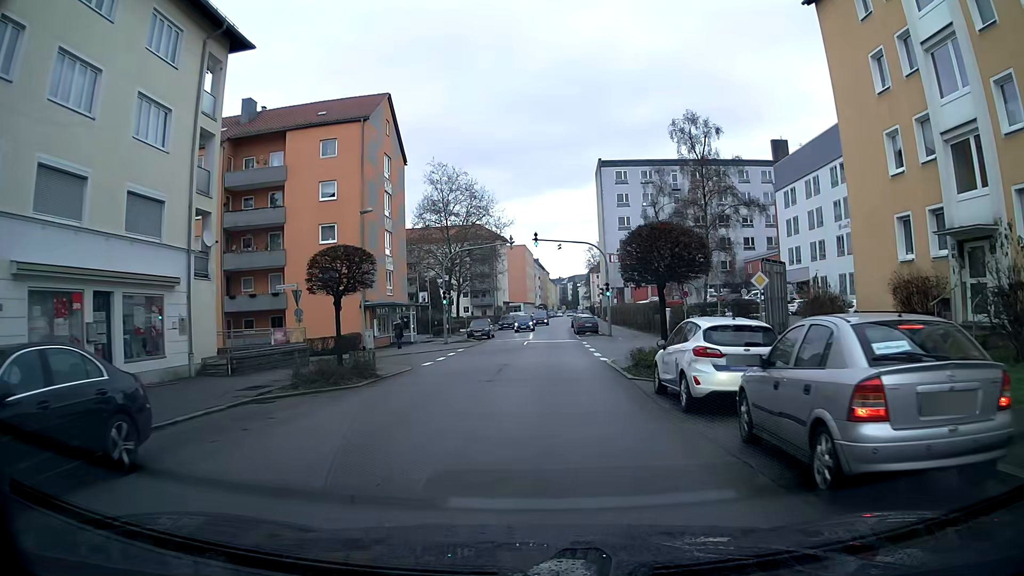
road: tertiary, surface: asphalt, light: Day
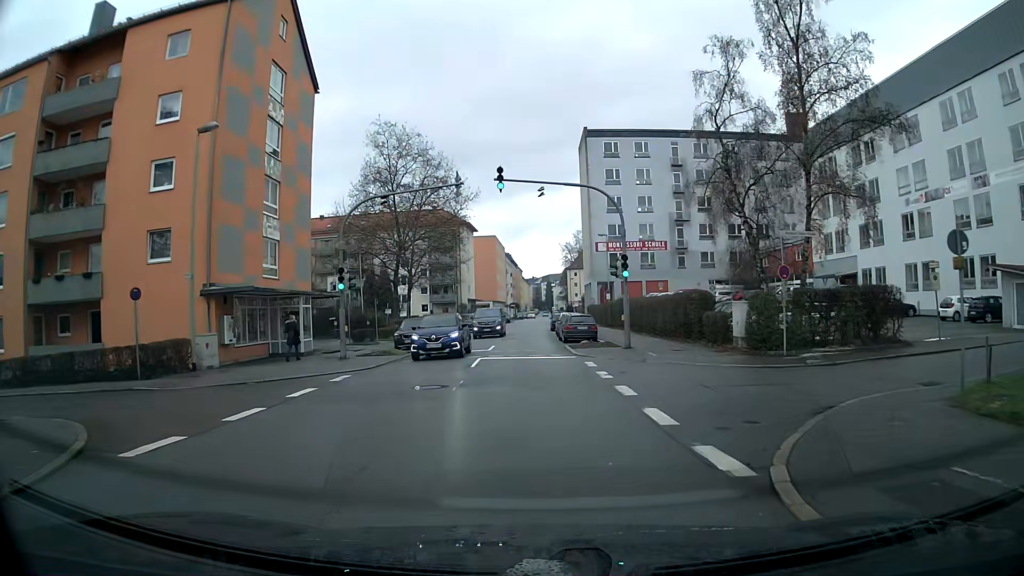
(+0.4, +18.1) m; +2°
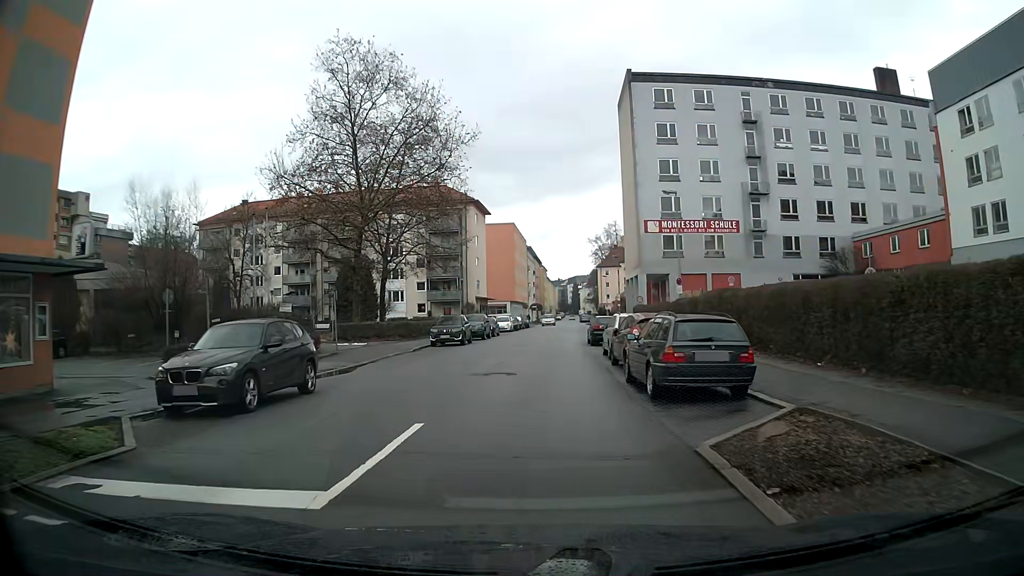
(-0.2, +22.4) m; -2°
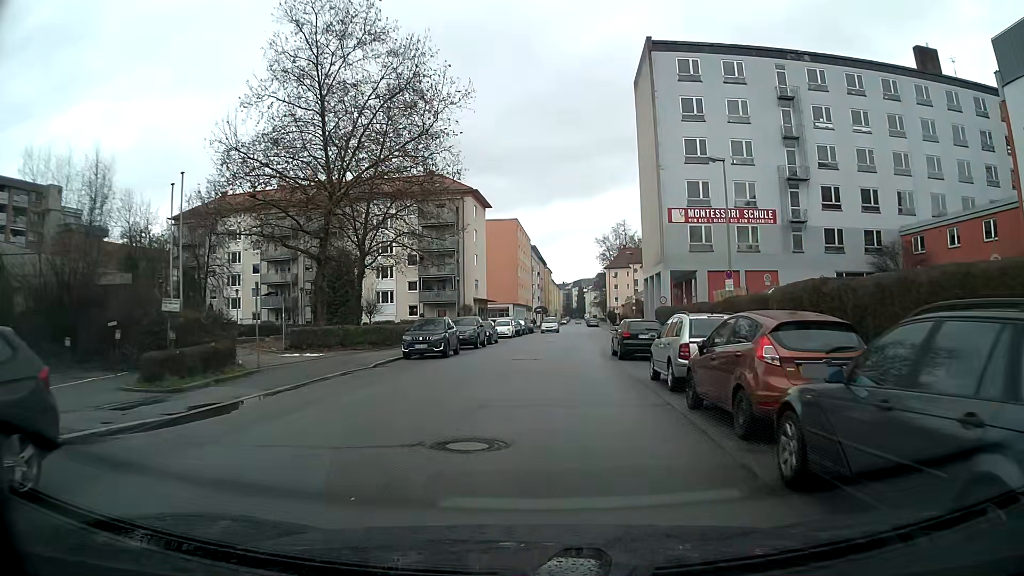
(0.0, +8.8) m; 0°
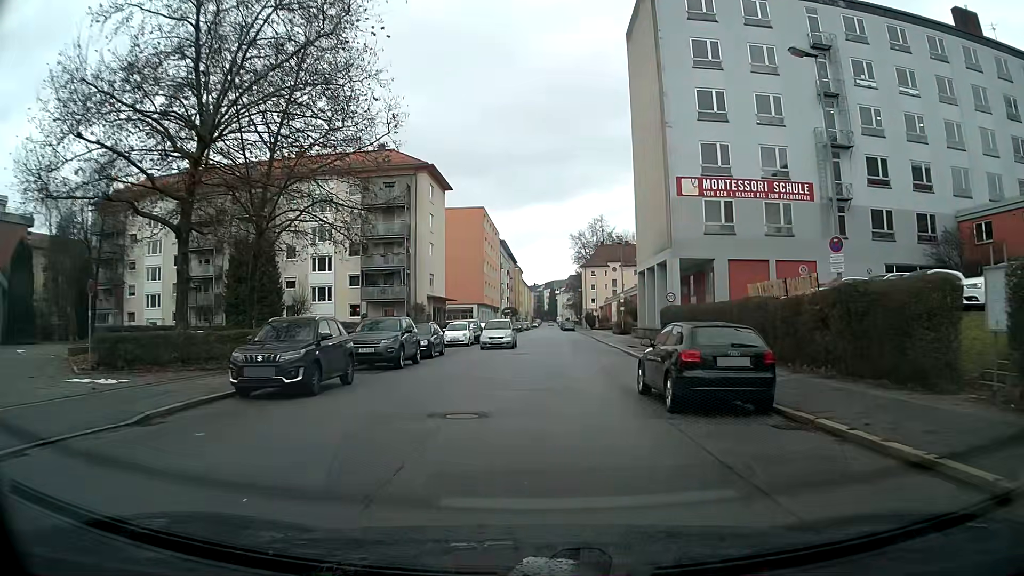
(+0.3, +13.1) m; +2°
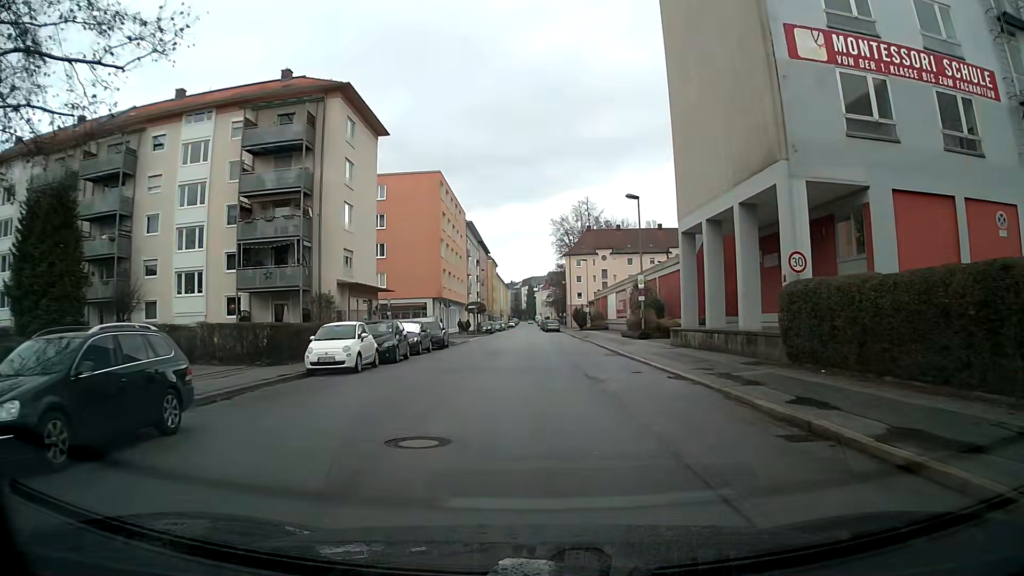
(+0.4, +21.9) m; +1°
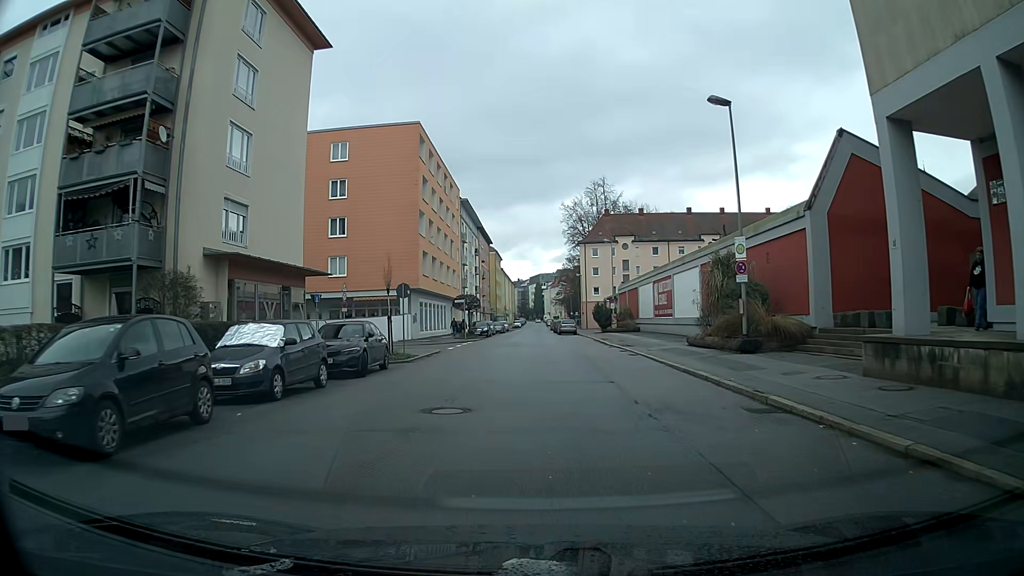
(-0.1, +17.6) m; -1°
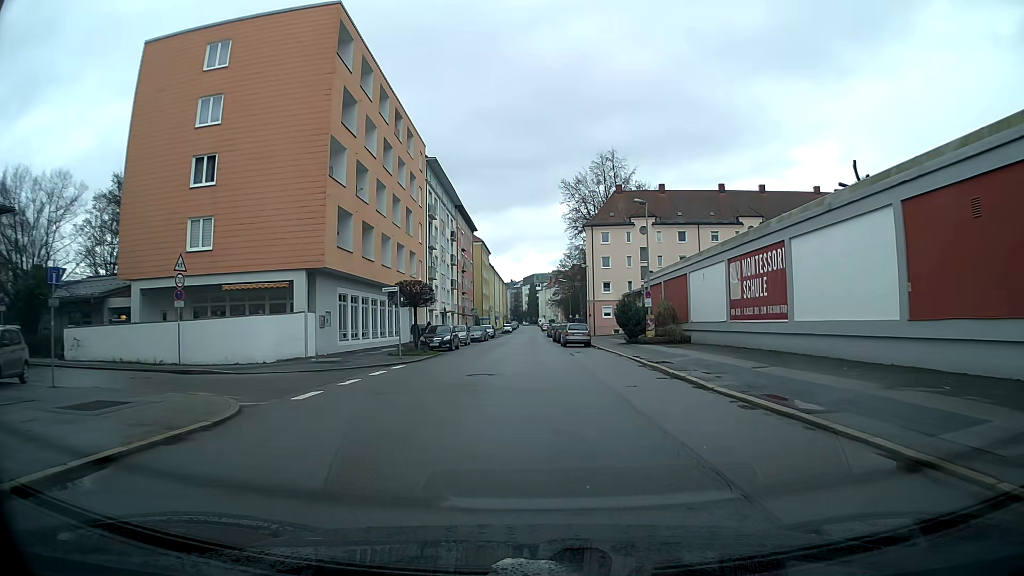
(+0.2, +22.0) m; +1°
